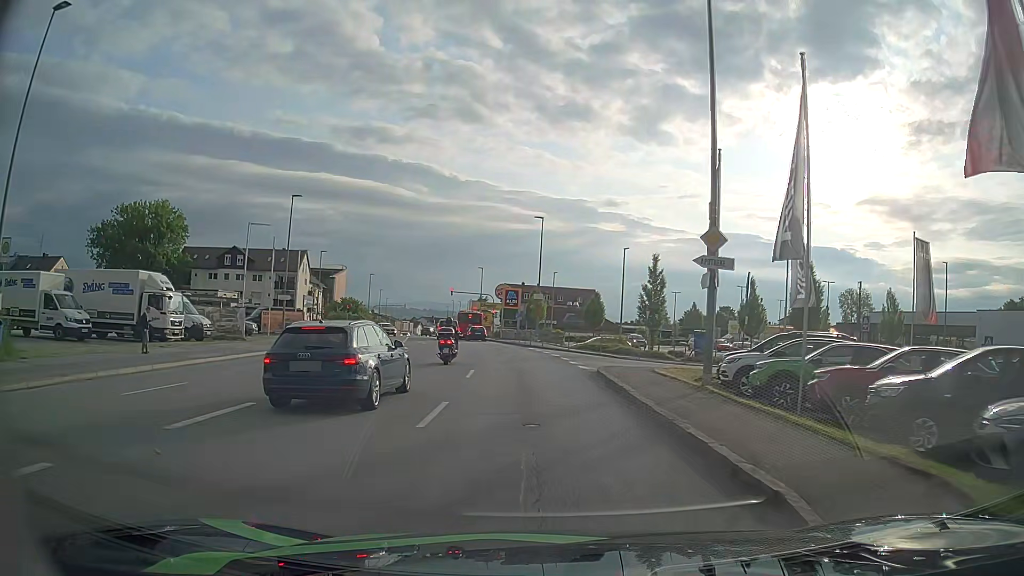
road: tertiary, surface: asphalt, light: Day
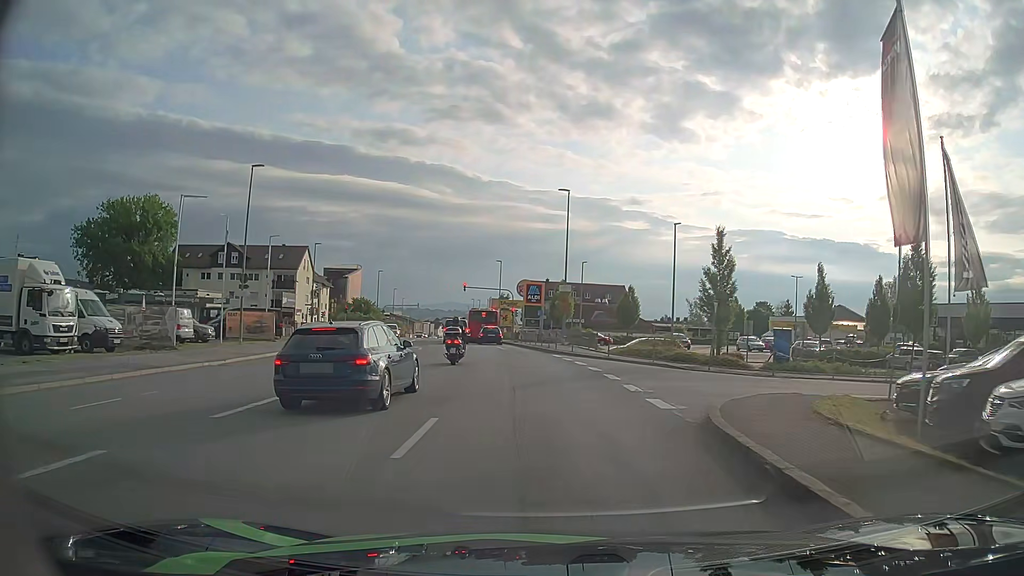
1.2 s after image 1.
(-0.2, +10.7) m; -2°
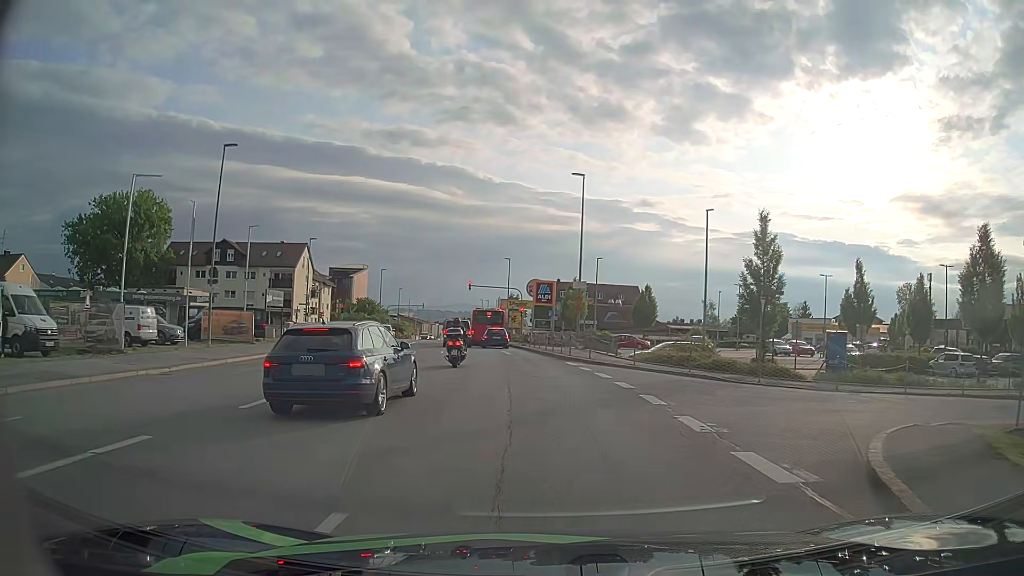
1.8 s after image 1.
(-0.1, +5.0) m; -2°
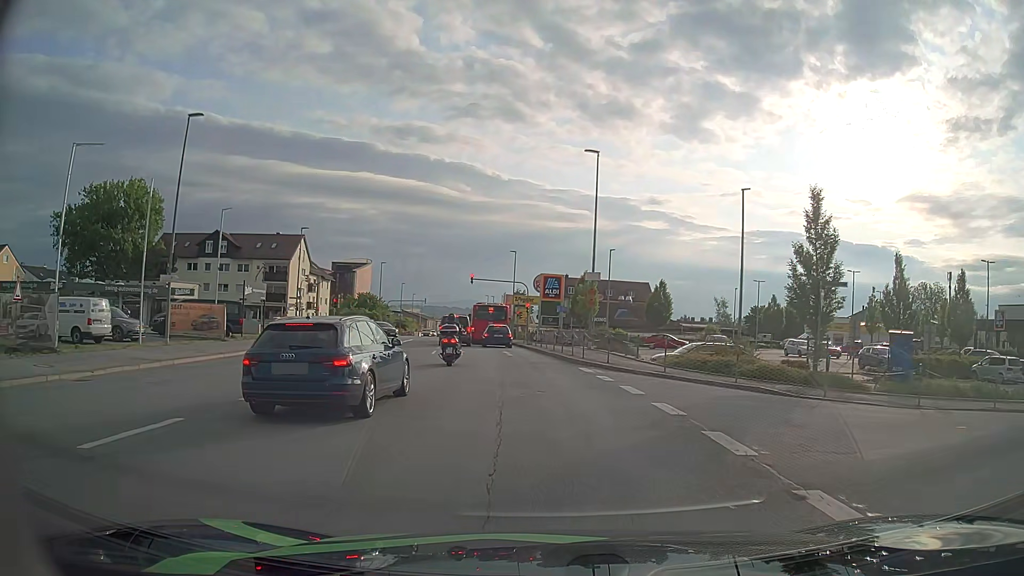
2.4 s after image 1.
(0.0, +4.7) m; 0°
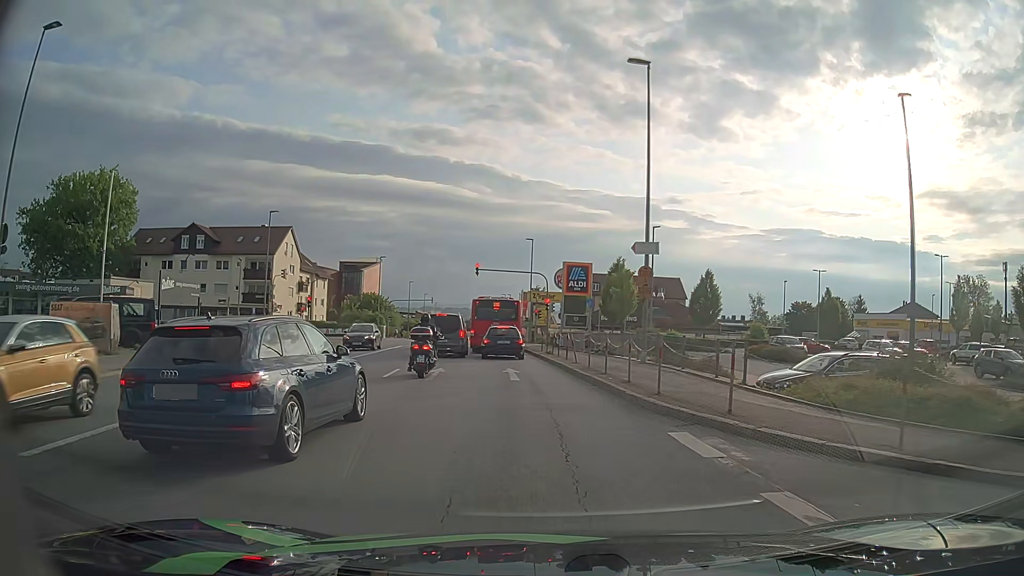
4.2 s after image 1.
(-0.2, +12.1) m; -1°
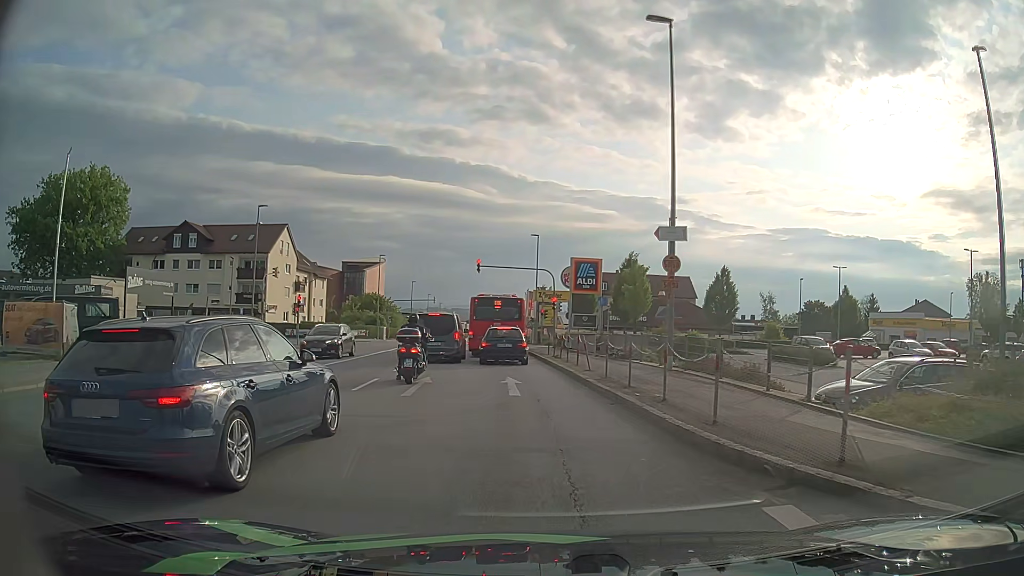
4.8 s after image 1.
(0.0, +3.4) m; -1°
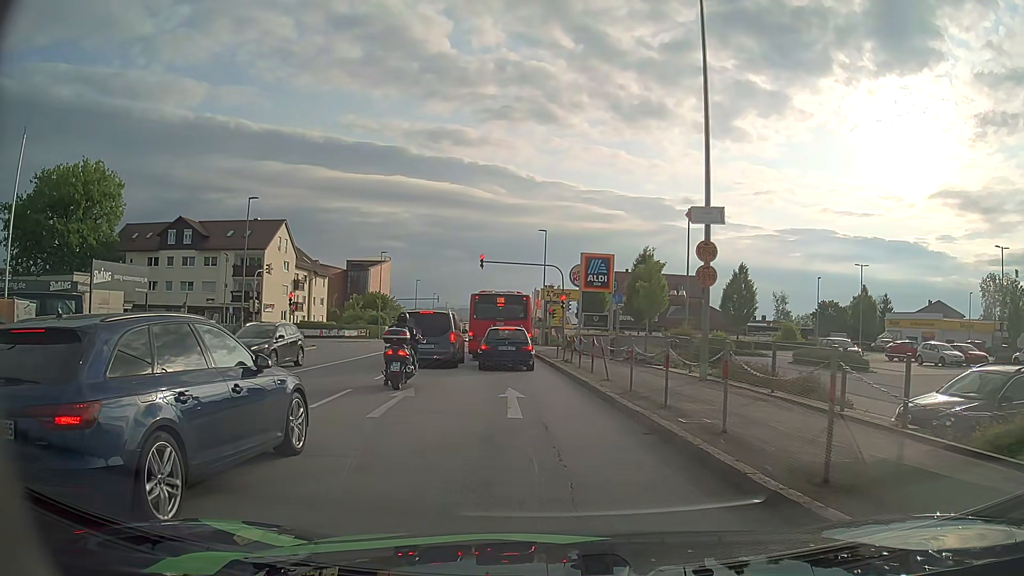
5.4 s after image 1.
(0.0, +3.1) m; -1°
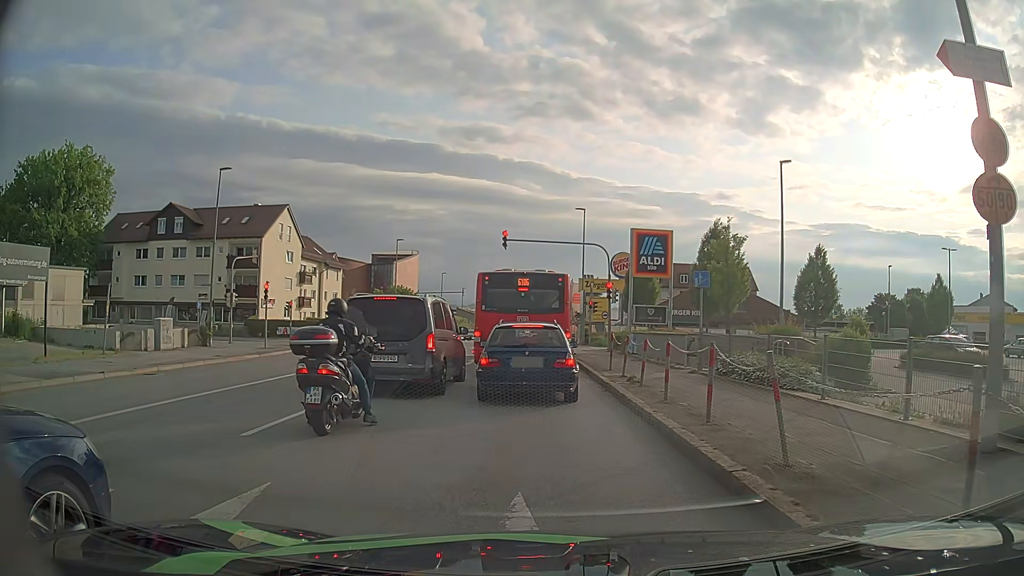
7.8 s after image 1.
(-0.3, +9.2) m; -2°
